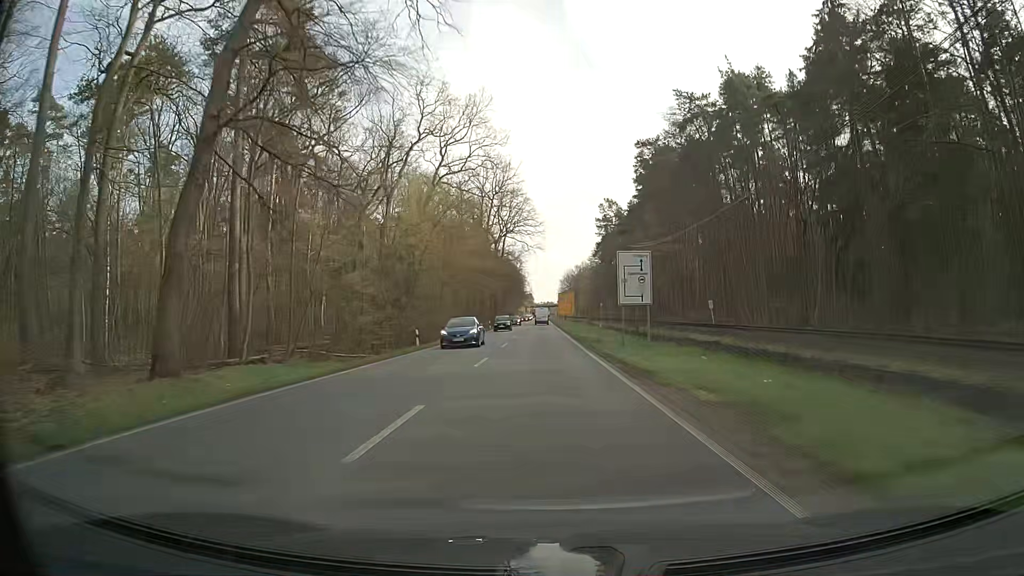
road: primary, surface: asphalt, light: Day
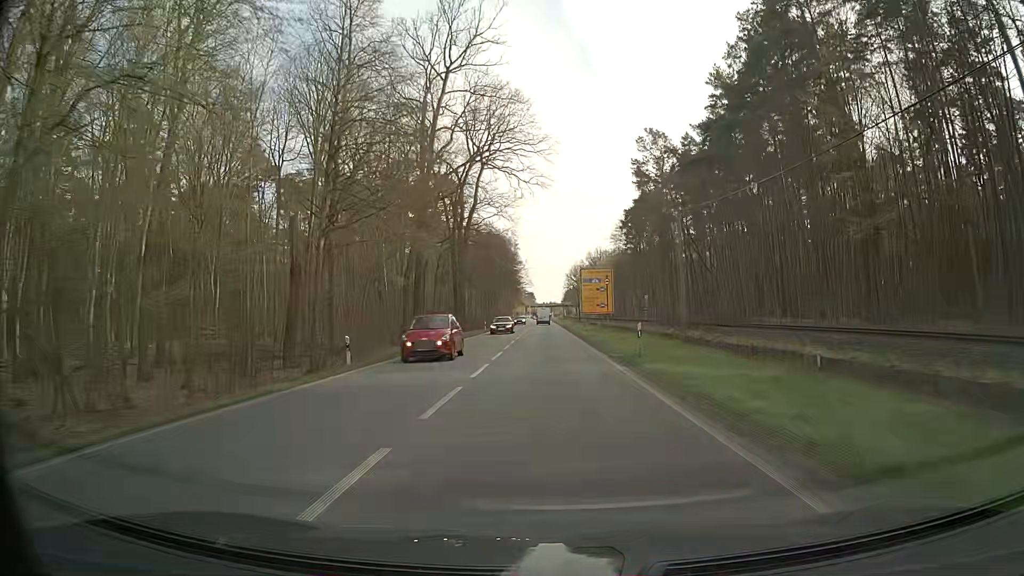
(-0.3, +63.7) m; 0°
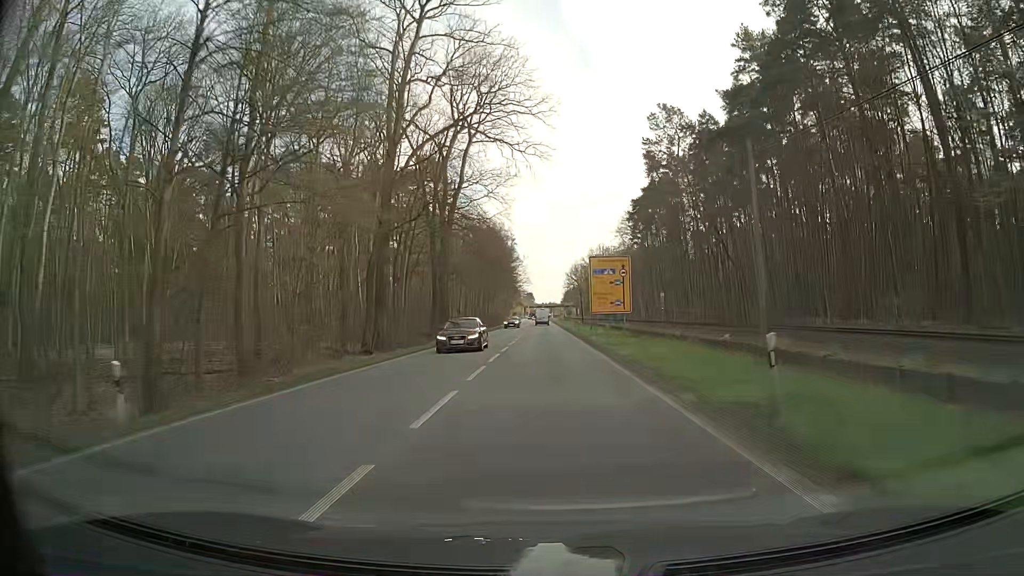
(0.0, +12.8) m; 0°
